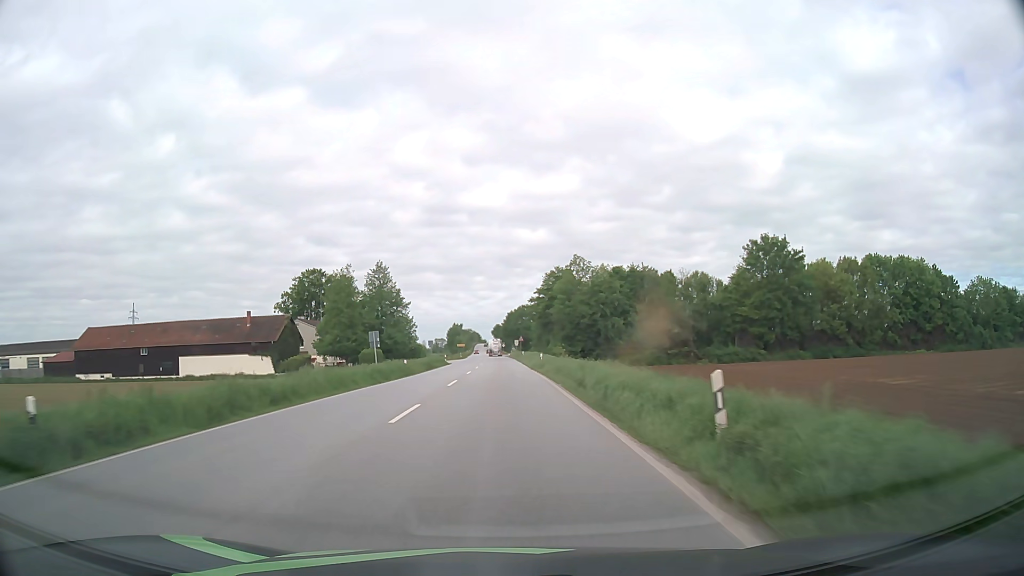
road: primary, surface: asphalt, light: Day
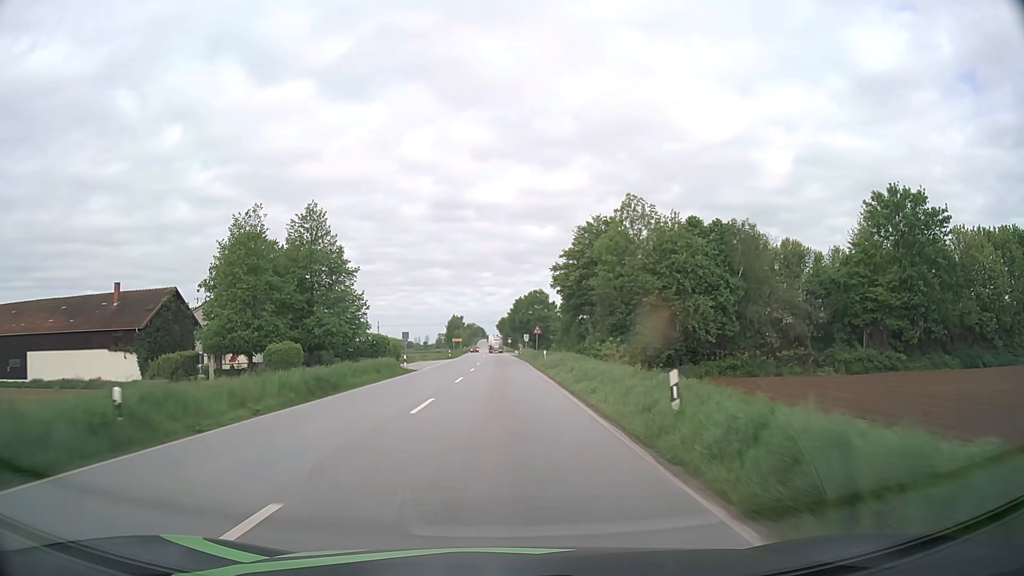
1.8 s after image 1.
(-0.1, +34.6) m; 0°
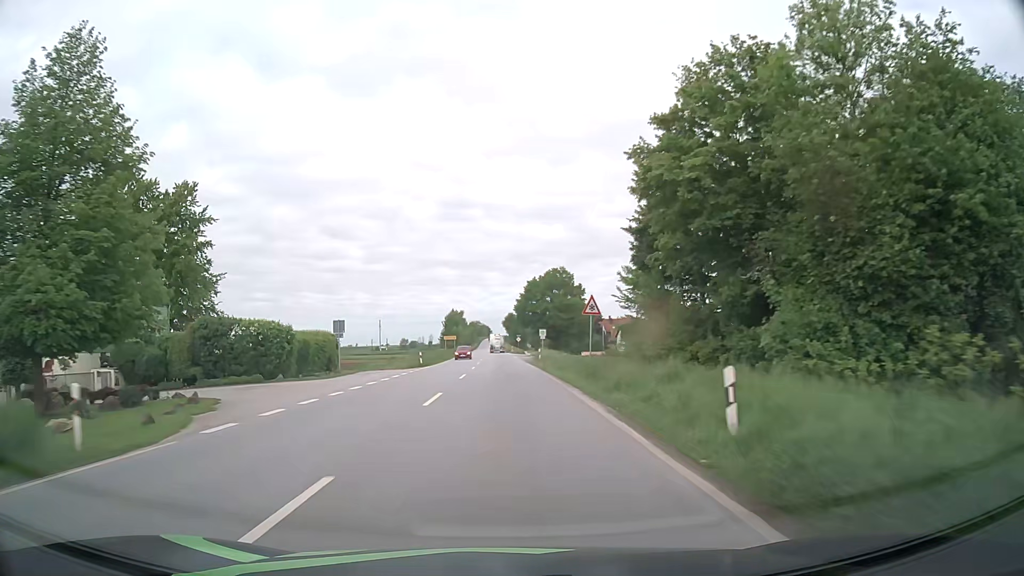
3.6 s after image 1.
(-0.2, +34.9) m; -1°
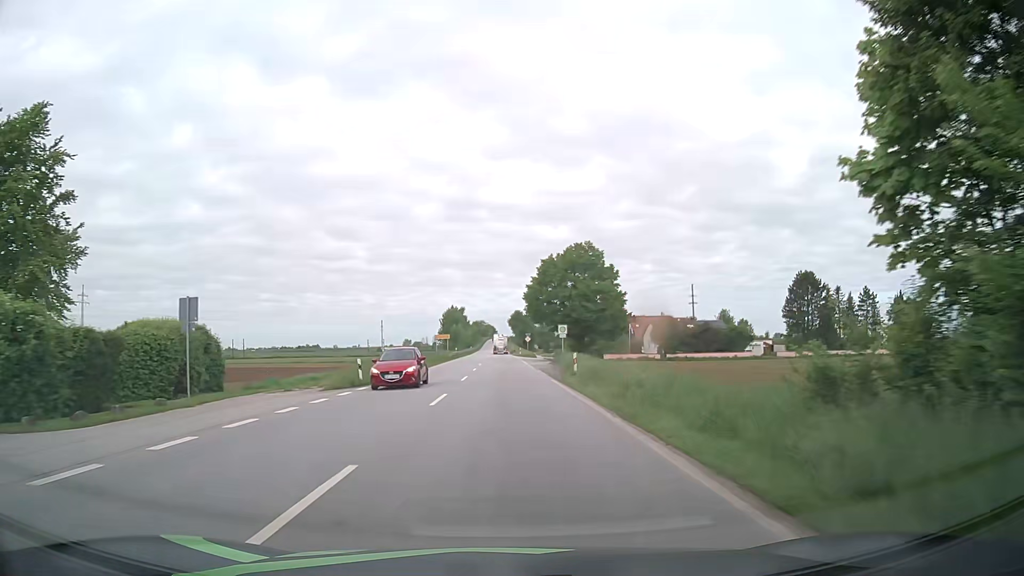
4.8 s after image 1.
(-0.1, +23.4) m; -1°
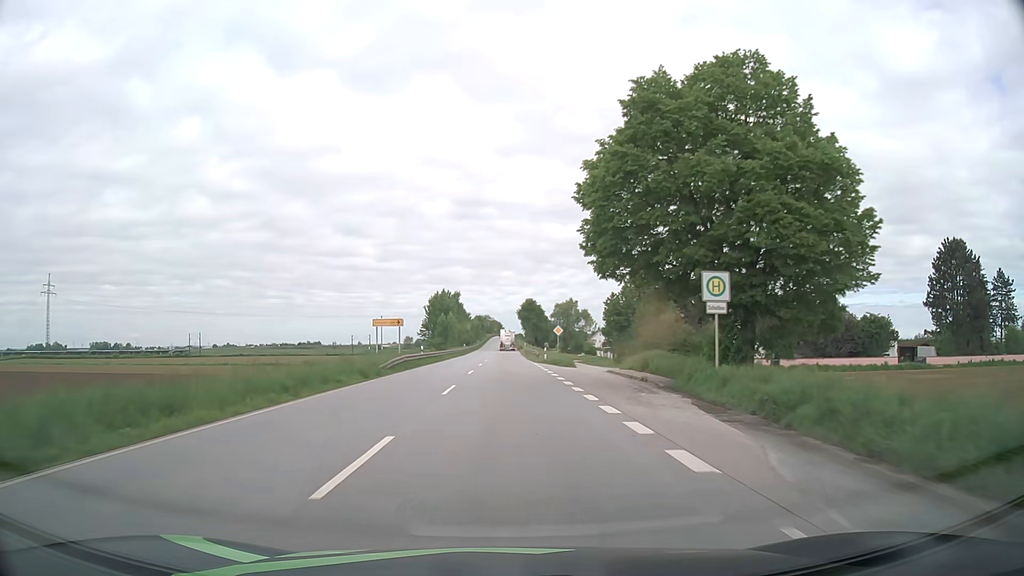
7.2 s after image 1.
(-0.3, +45.9) m; -1°
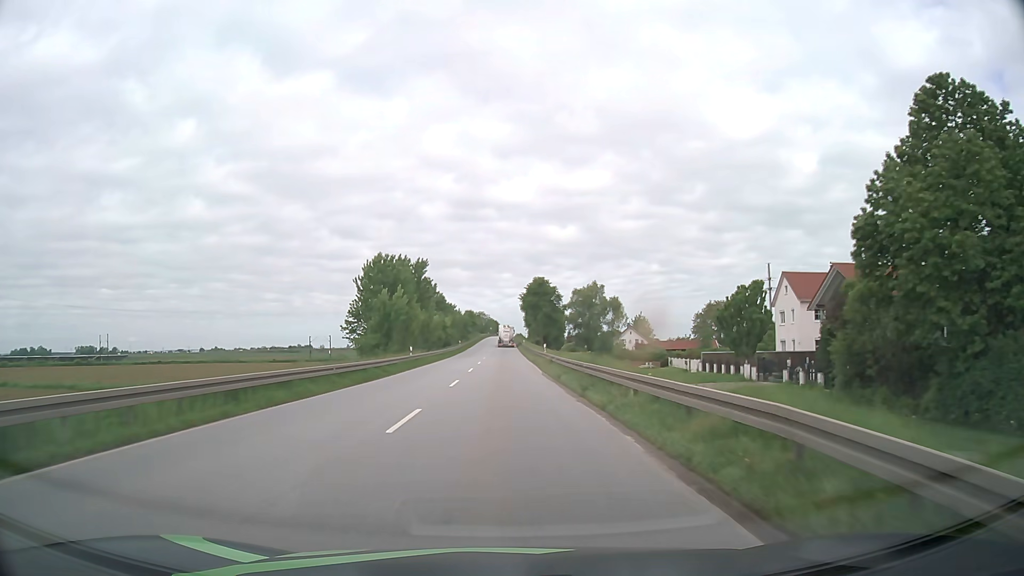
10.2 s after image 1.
(+0.2, +55.7) m; 0°
(0, +10) (0, +20) (0, +30) (0, +40) (0, +50) (0, +60) (0, +70) (0, +80) (0, +90) (0, +100) m
